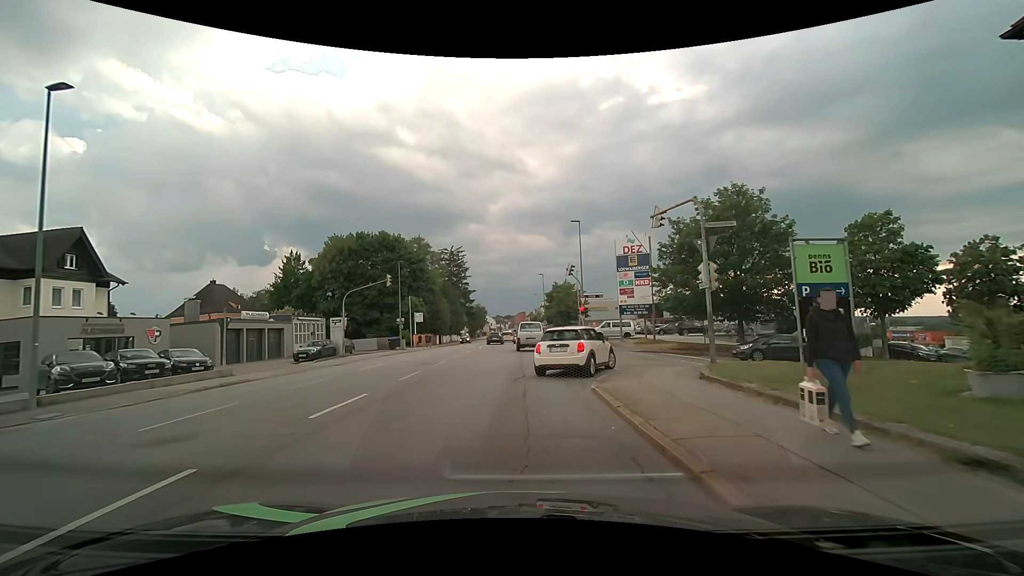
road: tertiary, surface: asphalt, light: Day
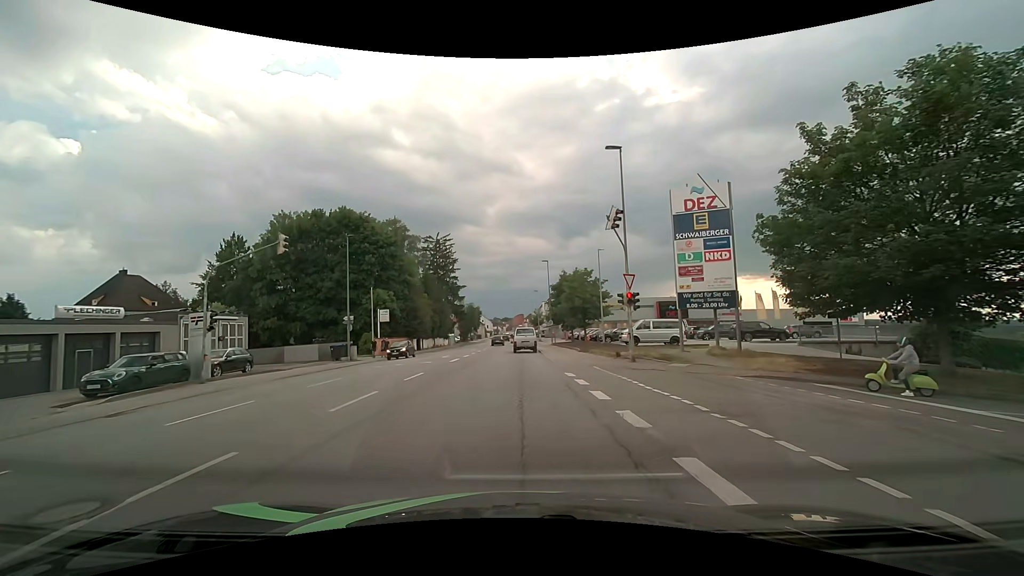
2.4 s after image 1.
(+0.1, +17.5) m; 0°
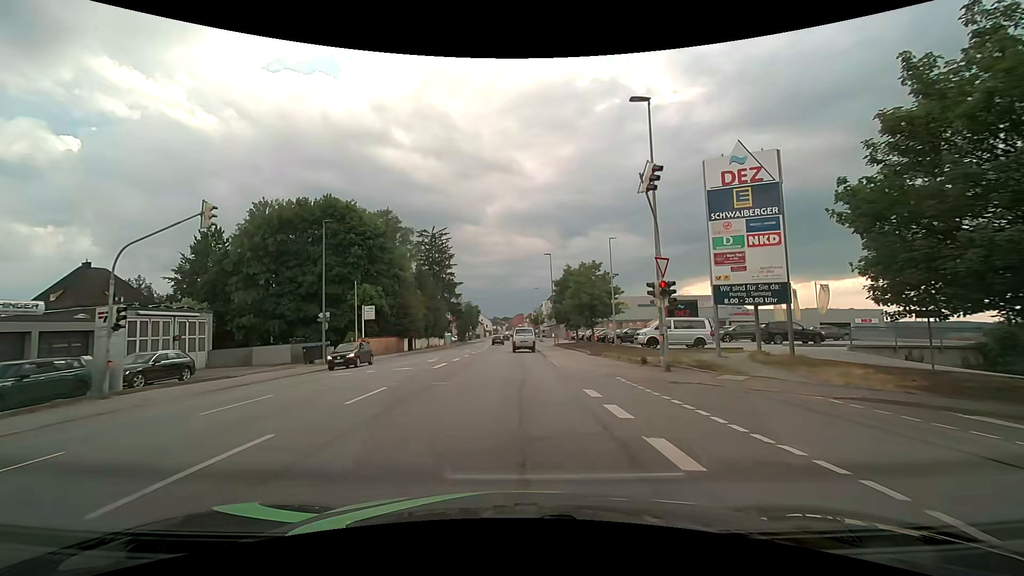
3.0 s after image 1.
(0.0, +5.2) m; 0°
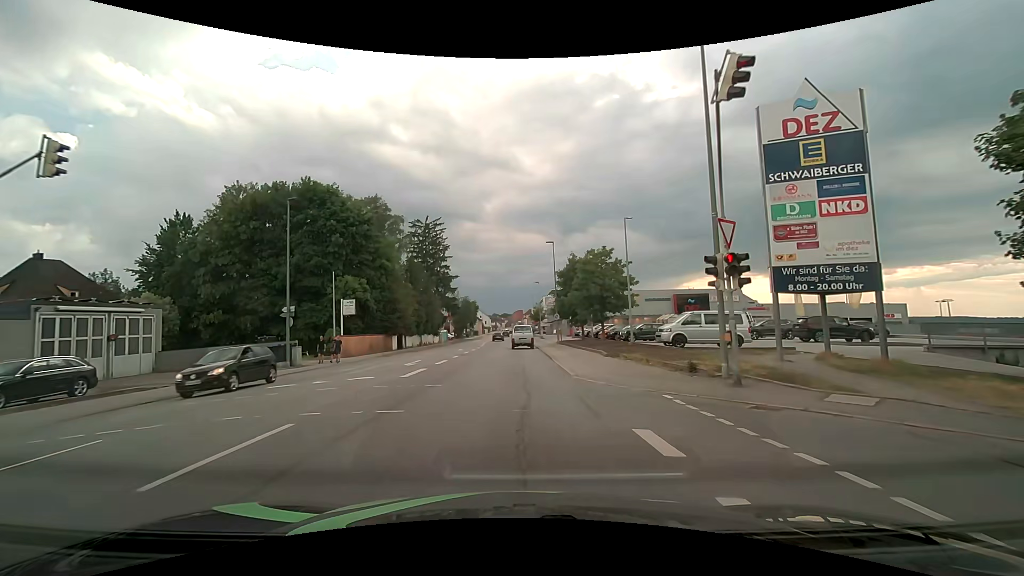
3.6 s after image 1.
(0.0, +5.5) m; 0°
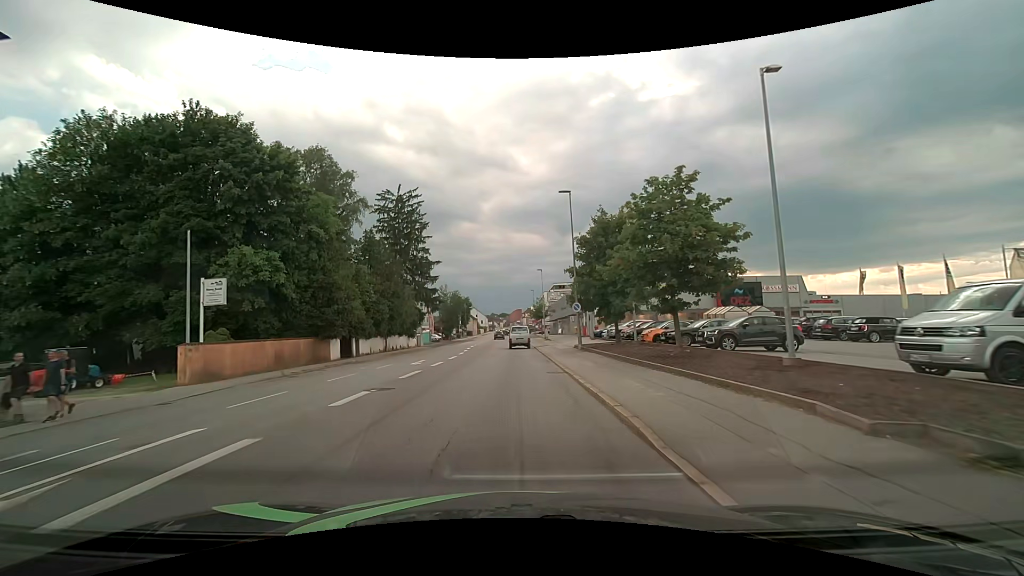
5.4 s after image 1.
(0.0, +18.2) m; 0°
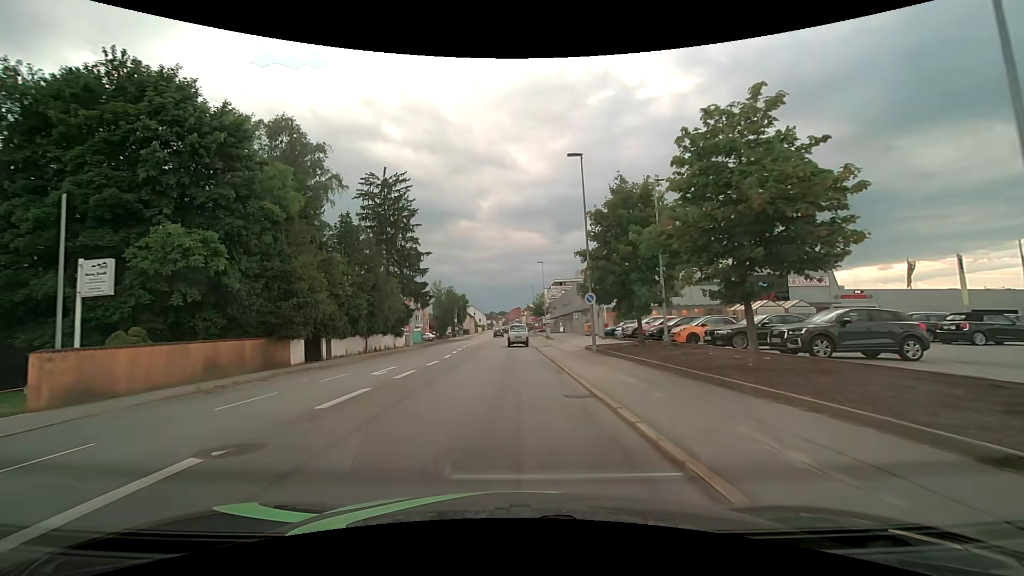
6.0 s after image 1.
(0.0, +6.5) m; 0°
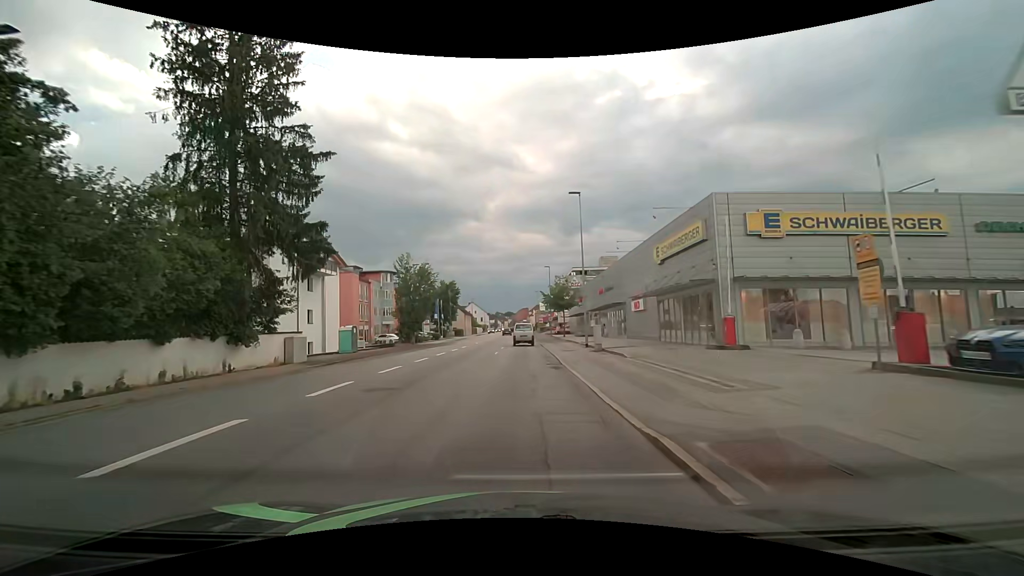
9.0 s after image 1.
(-0.1, +34.6) m; -1°
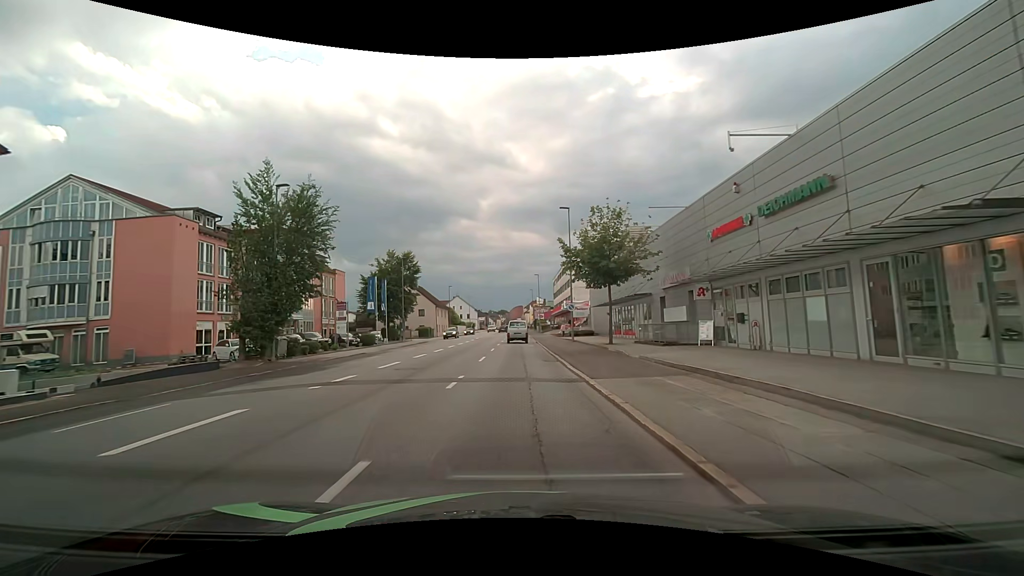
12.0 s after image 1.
(+0.4, +35.1) m; +1°
(0, +10) (0, +20) (0, +30) (0, +40) (0, +50) (0, +60) (0, +70) (0, +80) (0, +90) (-1, +100) m
